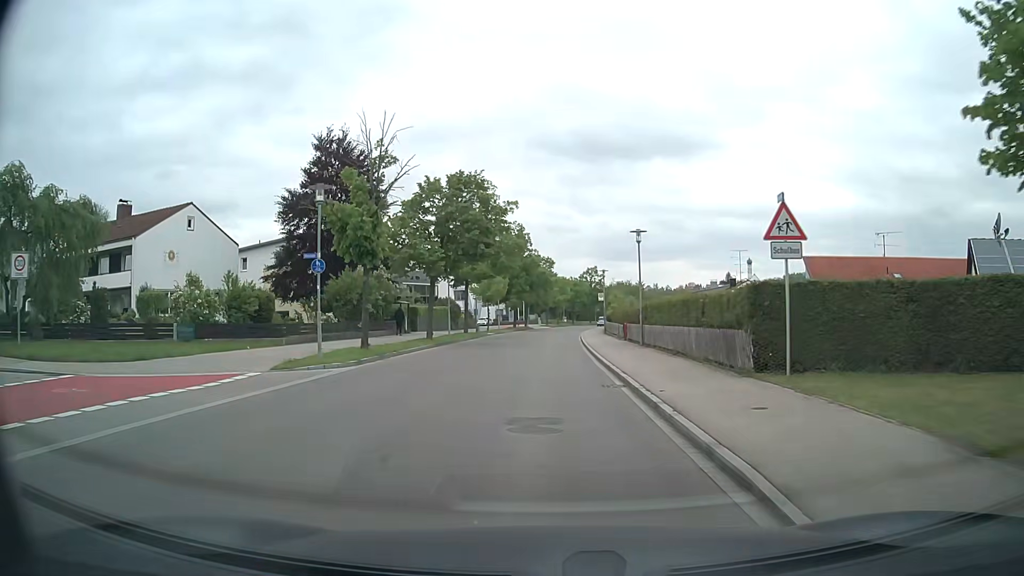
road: tertiary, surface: asphalt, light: Day
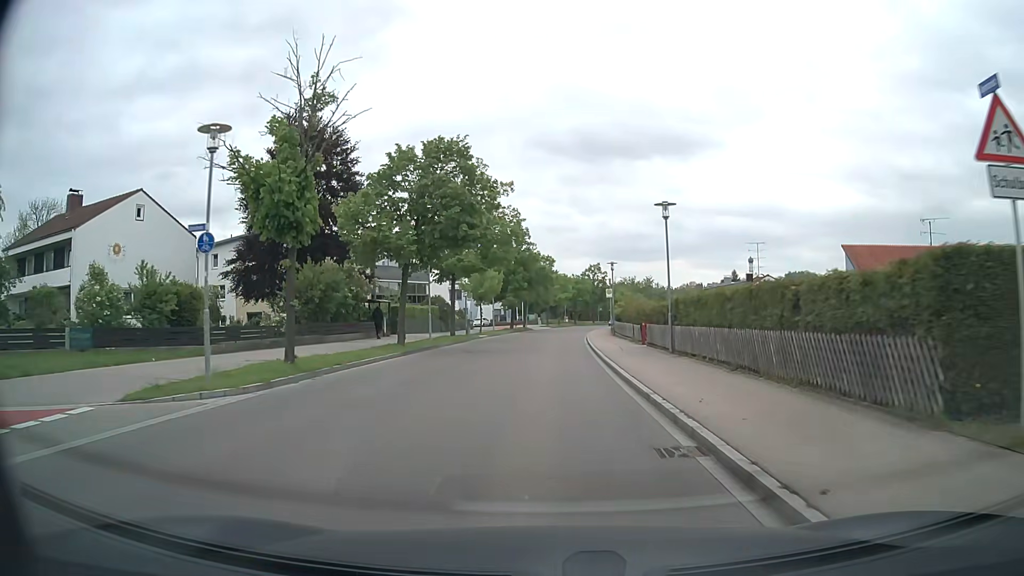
(0.0, +6.9) m; 0°
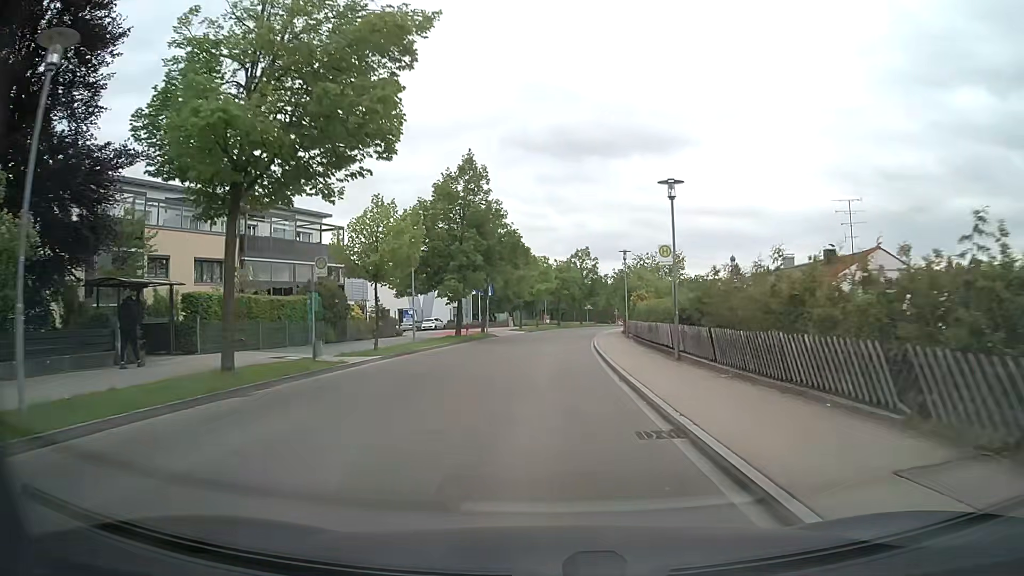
(+0.3, +27.6) m; +2°
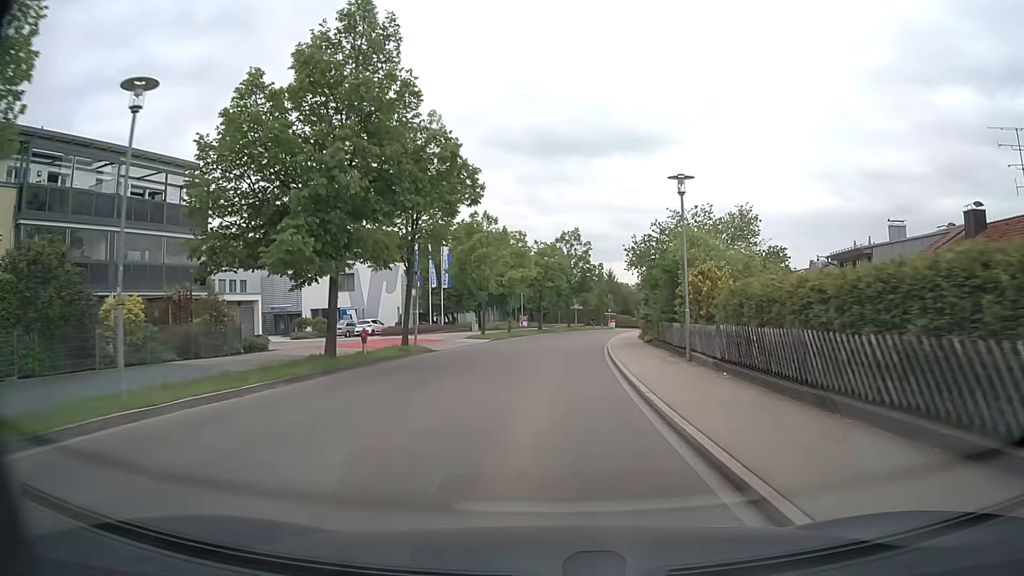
(+0.3, +21.0) m; +1°
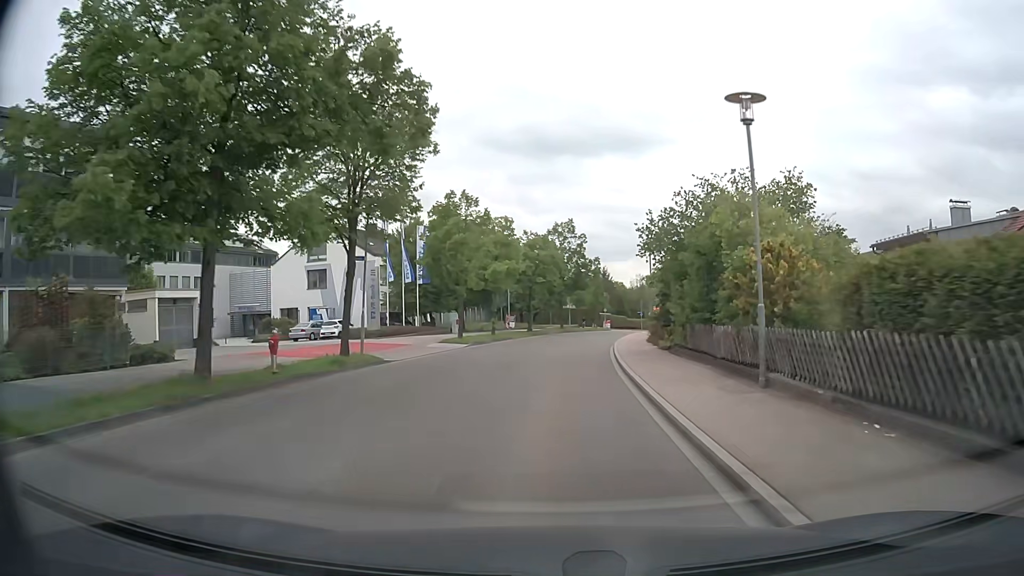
(+0.1, +7.1) m; +1°
